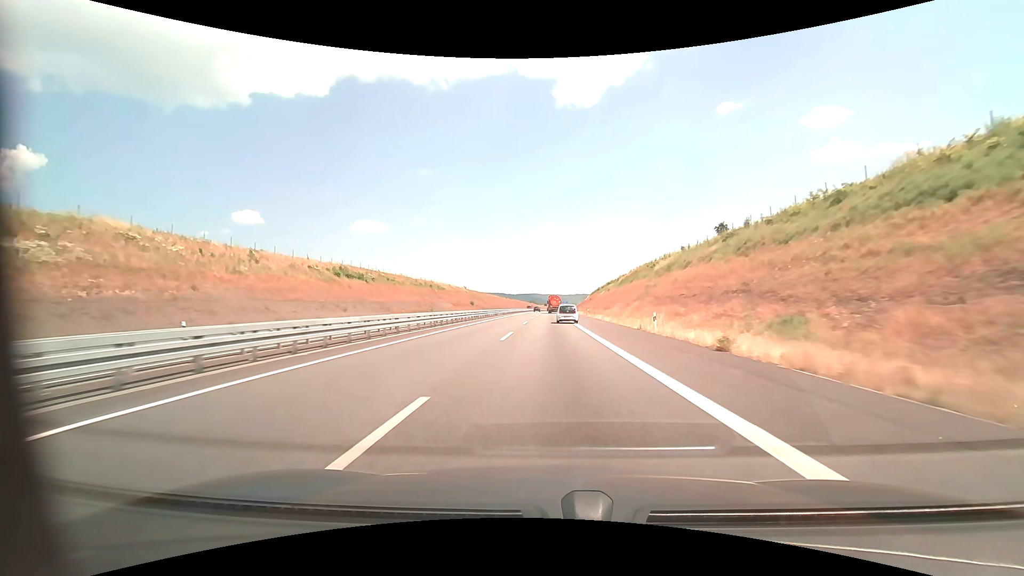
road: motorway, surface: asphalt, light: Day
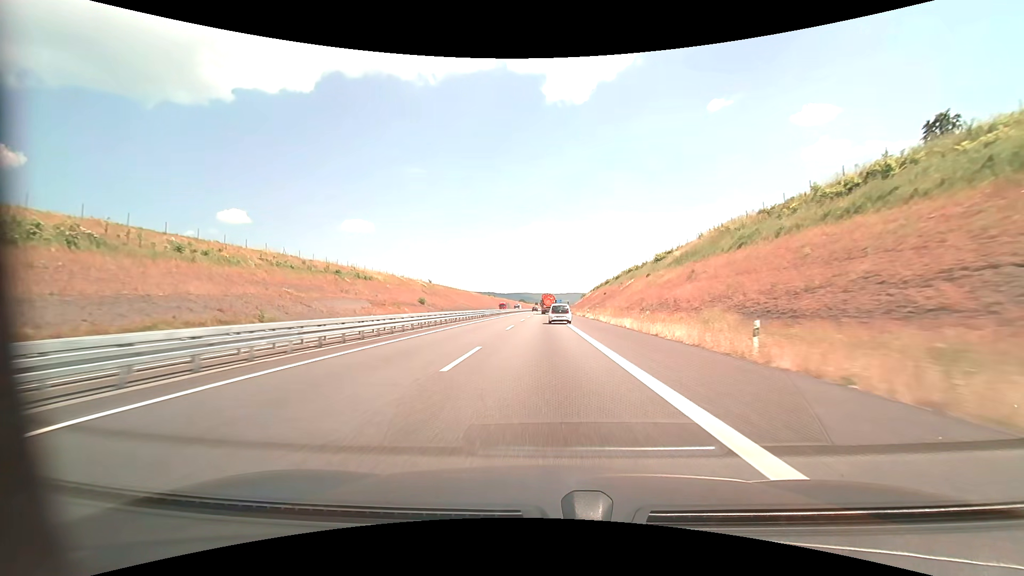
(+0.6, +63.6) m; +1°
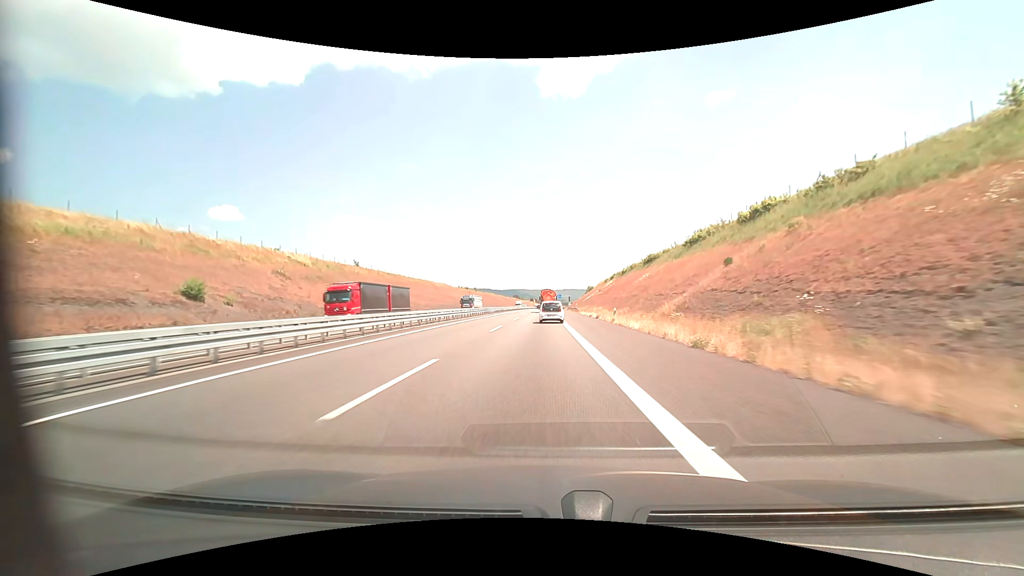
(+0.4, +76.6) m; 0°
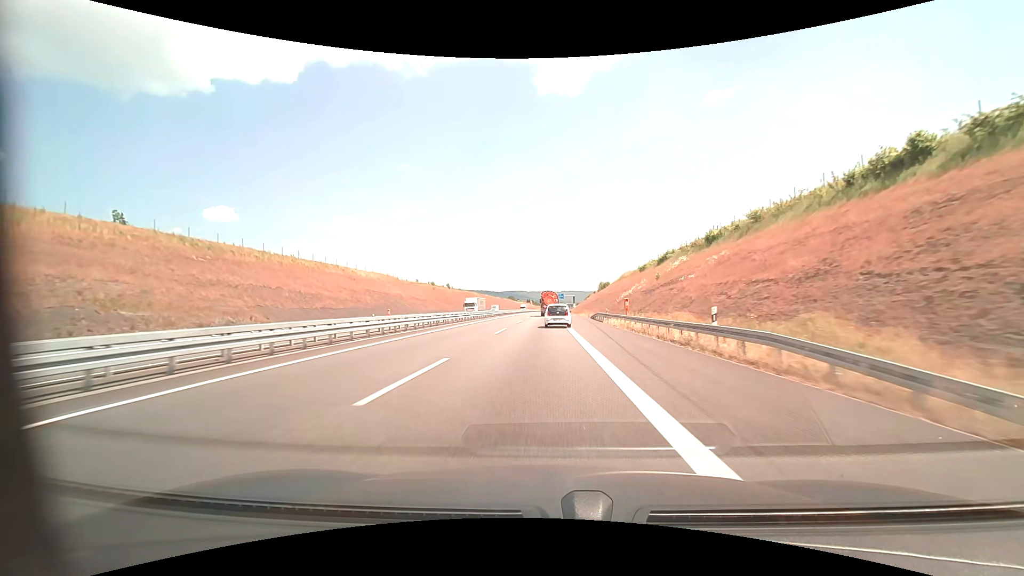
(+0.1, +71.5) m; 0°
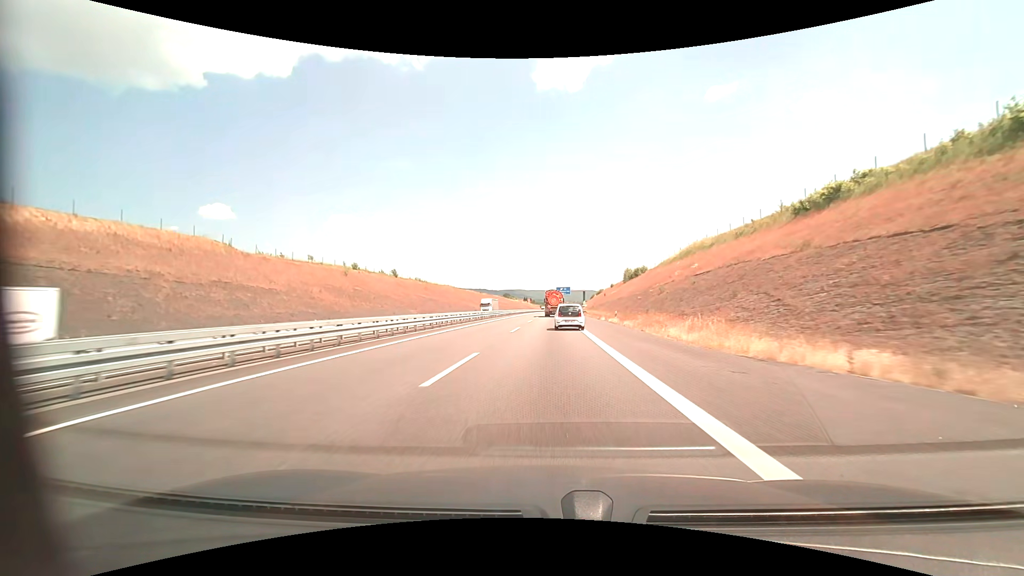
(+0.1, +71.0) m; 0°
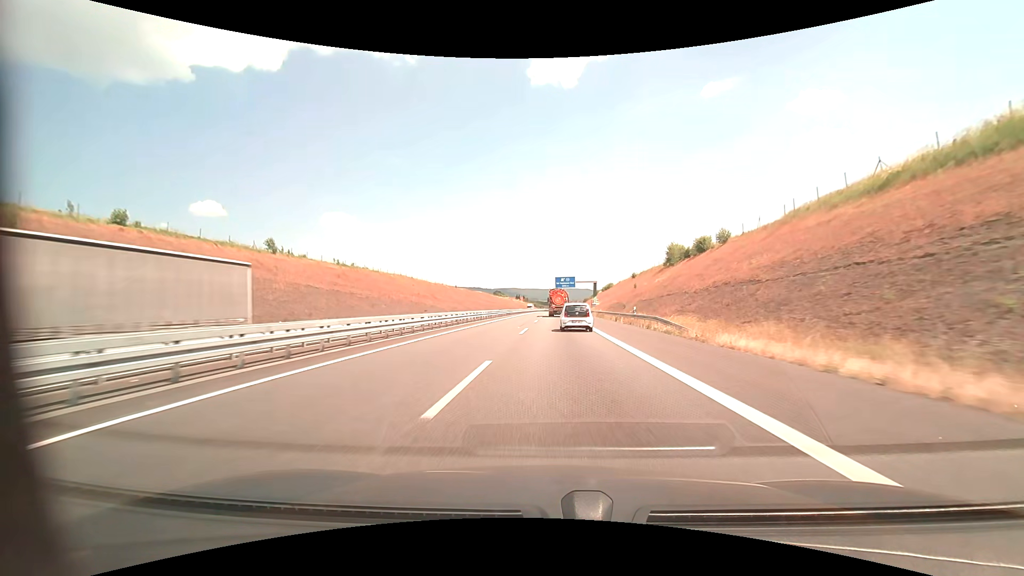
(+0.1, +56.8) m; +1°
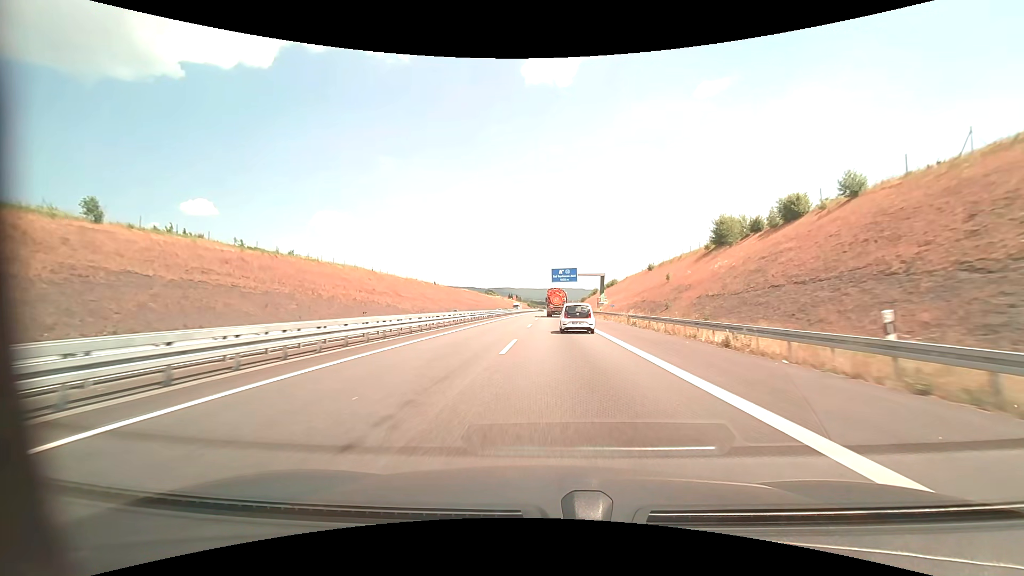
(+0.1, +28.3) m; +1°
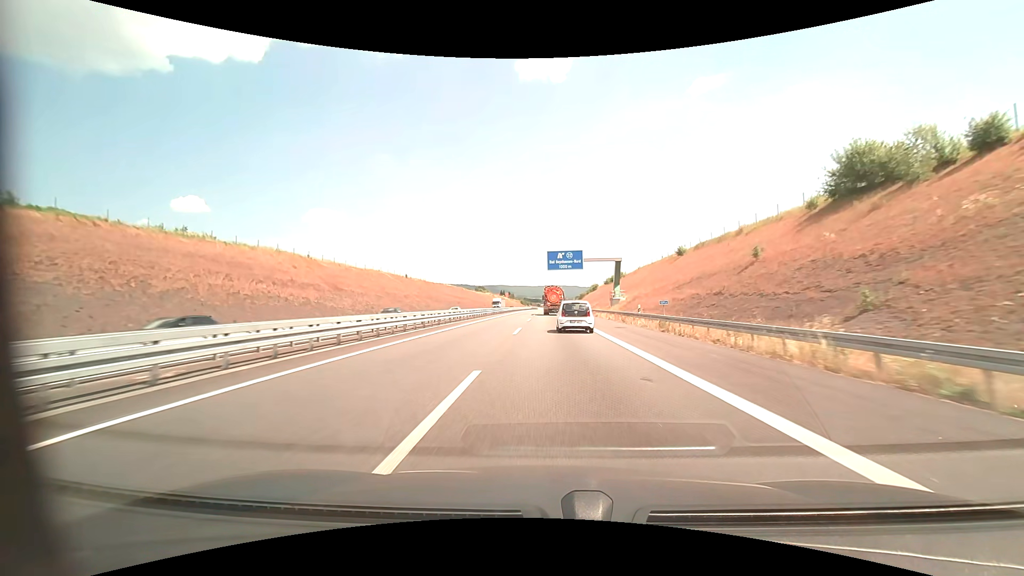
(+0.2, +28.1) m; +1°
(0, +10) (0, +20) (0, +30) (0, +40) (0, +50) (0, +60) (0, +70) (+1, +80) (+1, +90) (+1, +100) m
